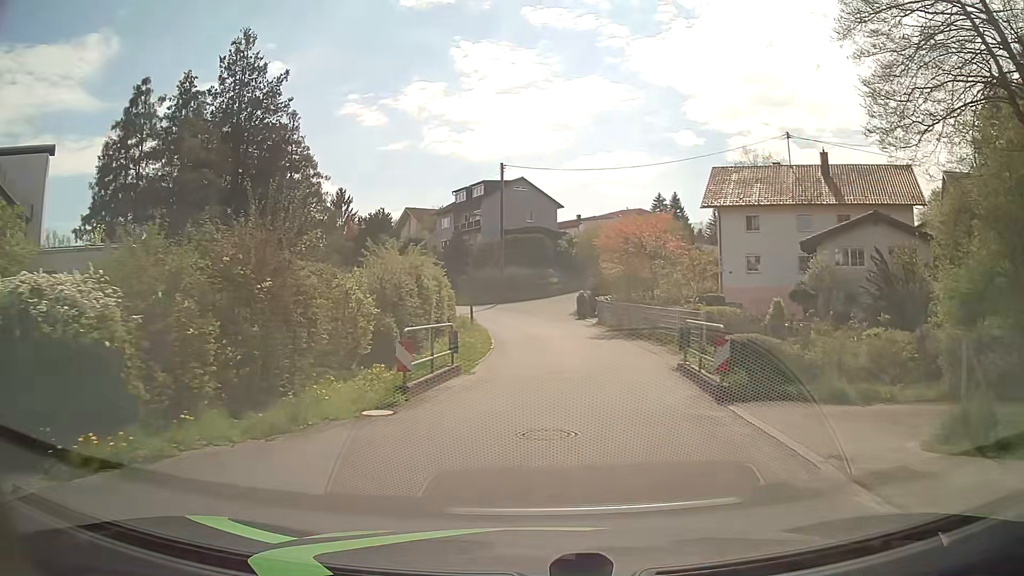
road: residential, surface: asphalt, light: Day
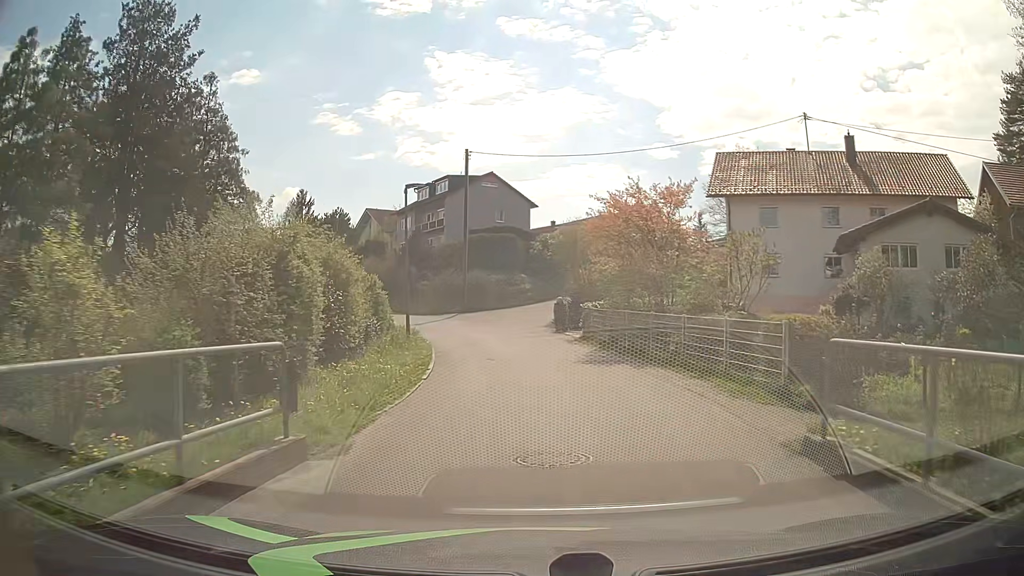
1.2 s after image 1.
(+0.2, +8.6) m; +1°
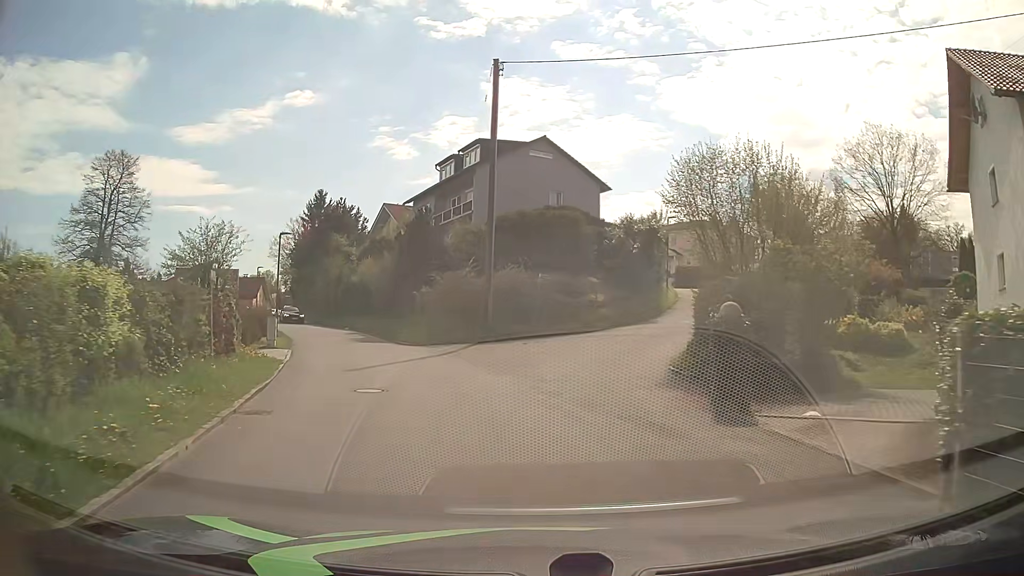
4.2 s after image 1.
(-0.4, +22.5) m; -4°
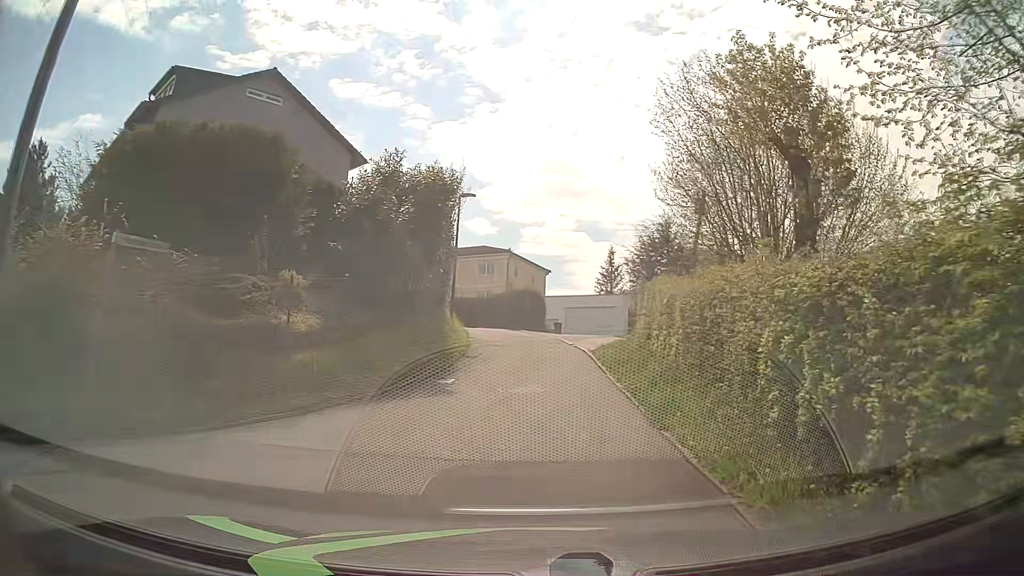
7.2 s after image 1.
(+2.1, +18.6) m; +20°
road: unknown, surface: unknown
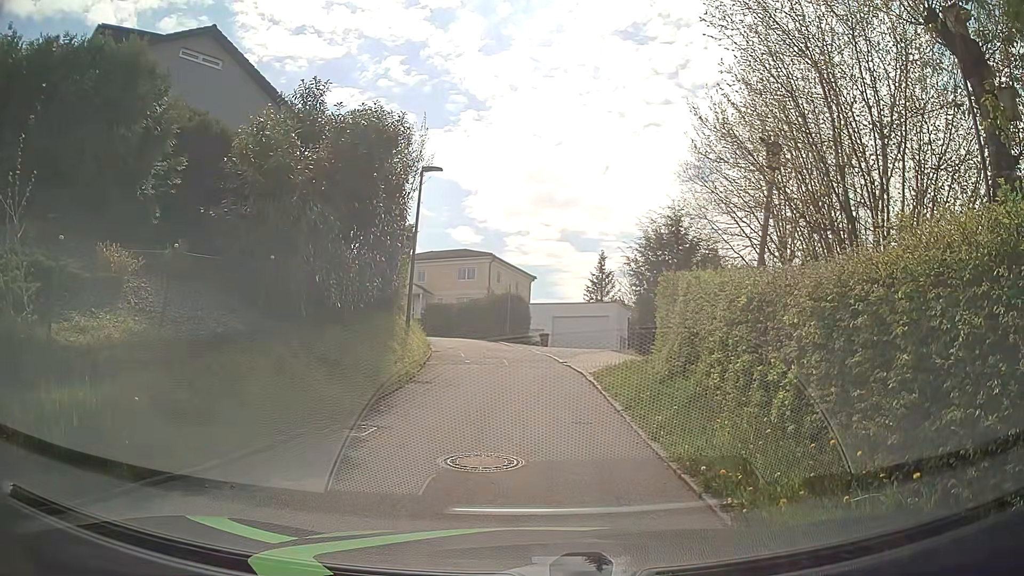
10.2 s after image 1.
(+0.1, +5.1) m; +1°
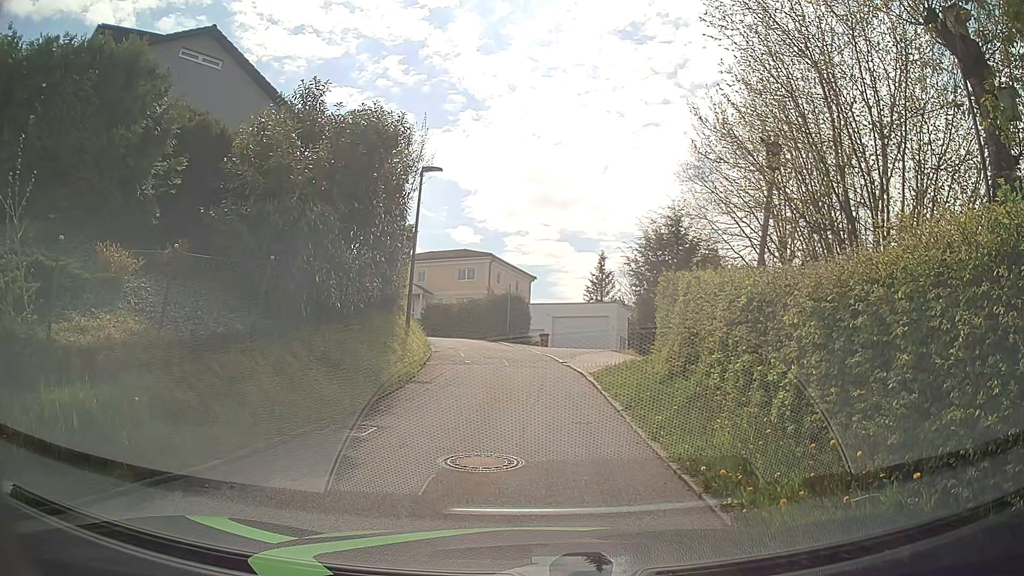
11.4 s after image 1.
(0.0, 0.0) m; 0°
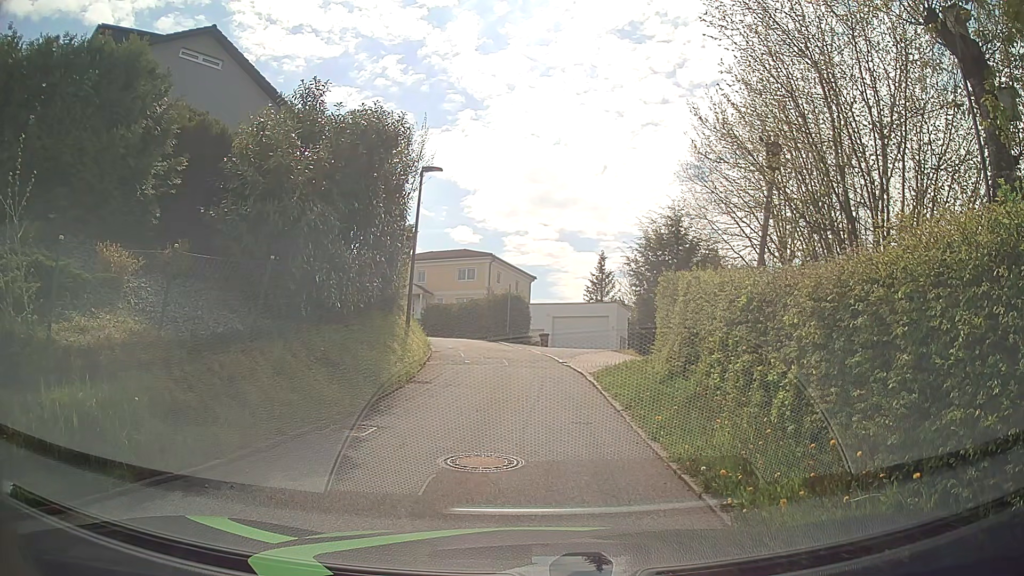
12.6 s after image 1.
(0.0, 0.0) m; 0°
